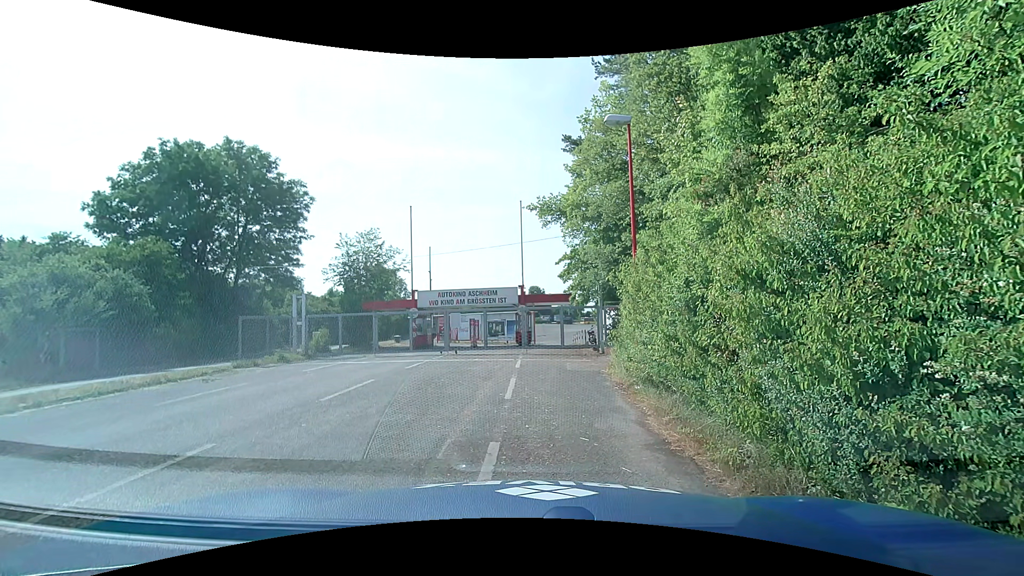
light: Day
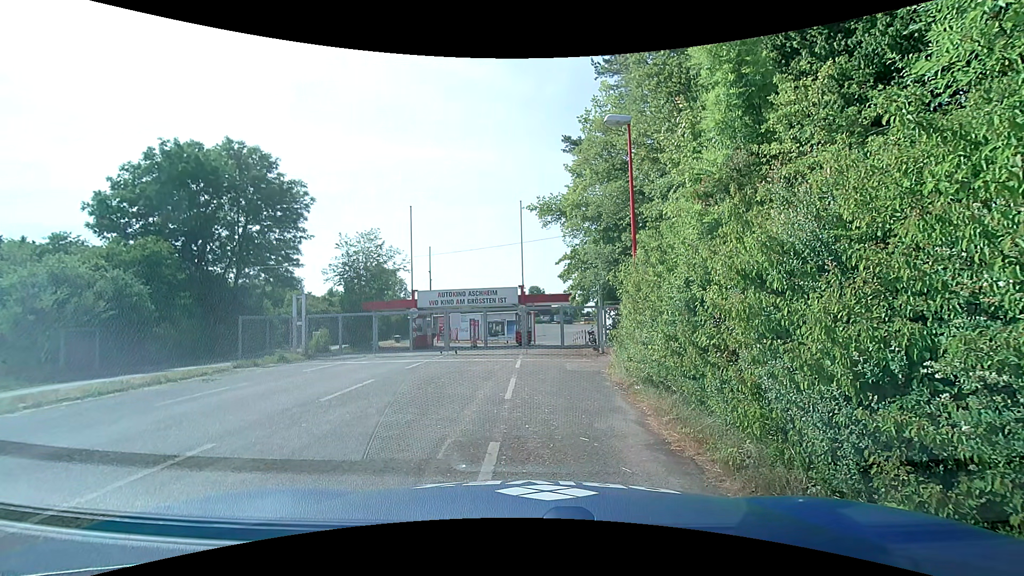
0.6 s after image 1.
(0.0, 0.0) m; 0°
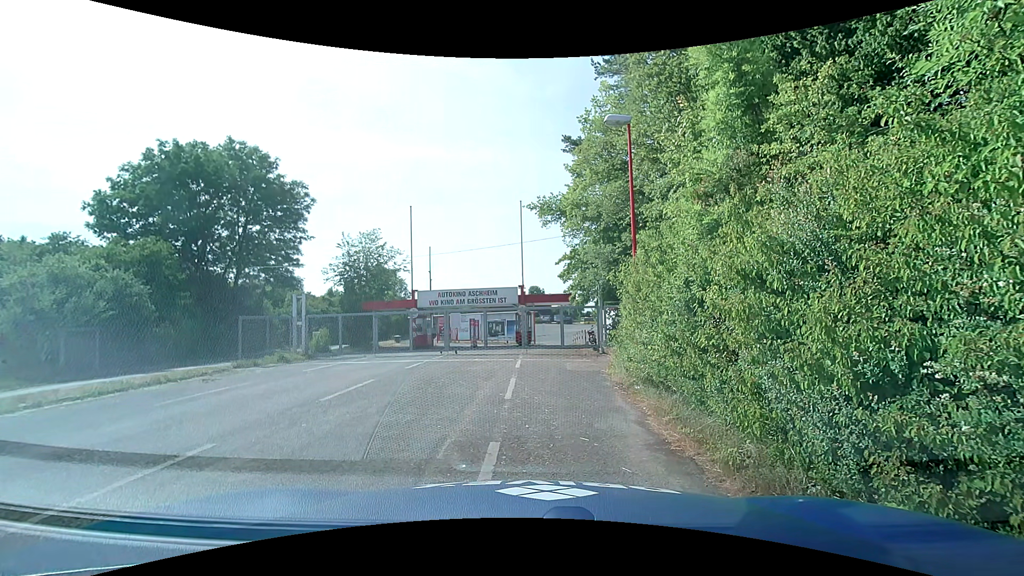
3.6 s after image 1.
(0.0, 0.0) m; 0°
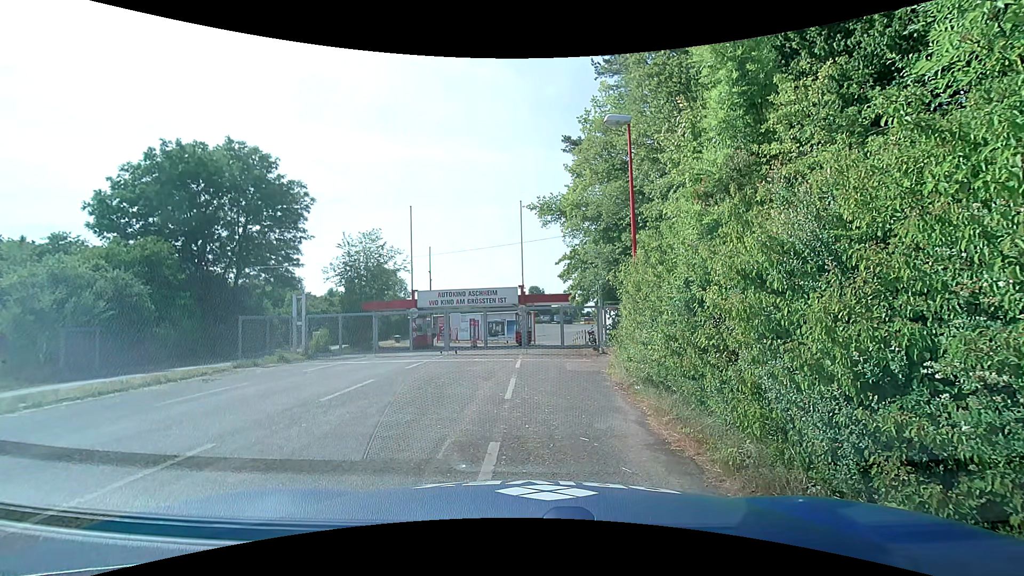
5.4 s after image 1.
(0.0, 0.0) m; 0°
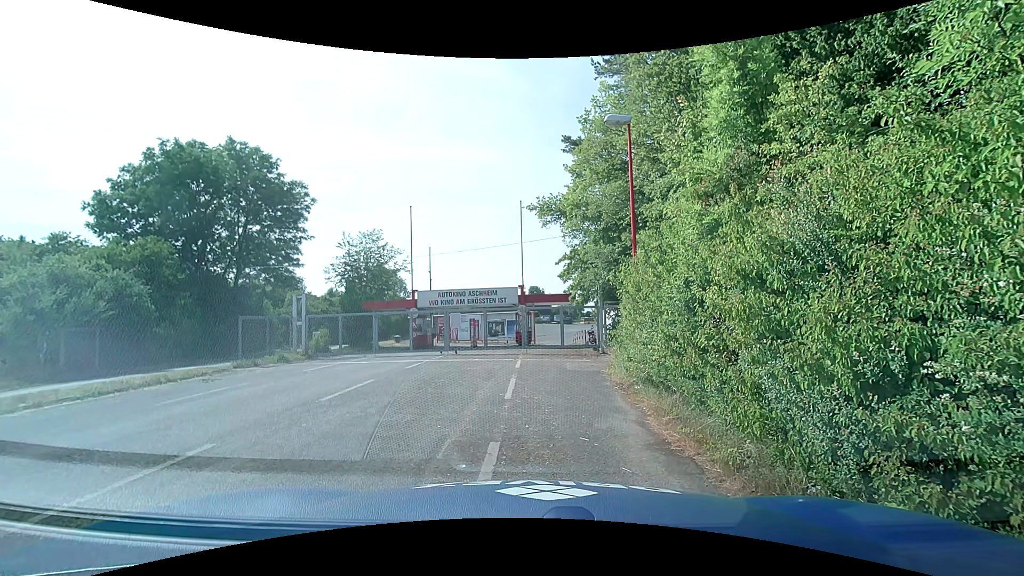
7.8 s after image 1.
(0.0, 0.0) m; 0°
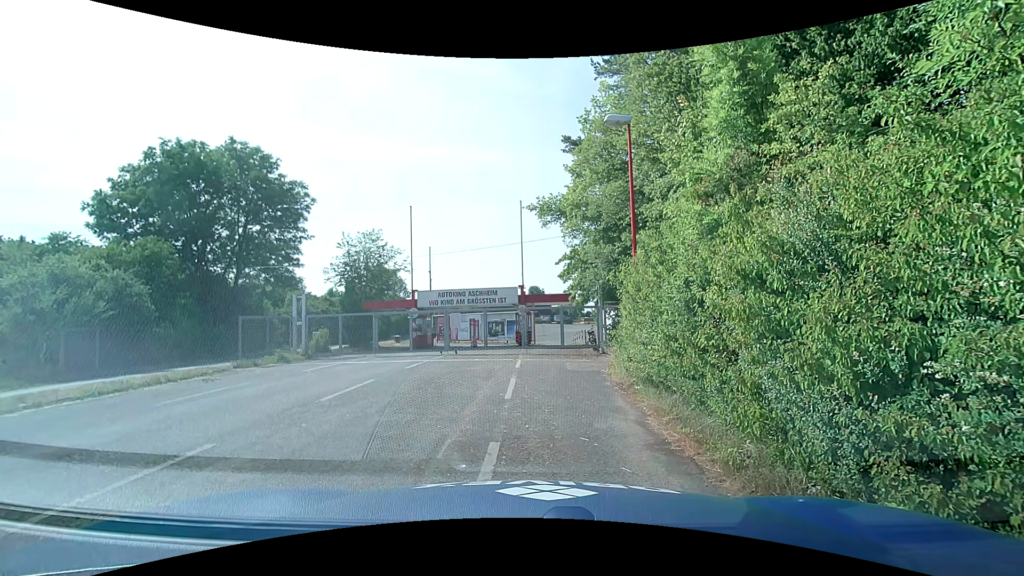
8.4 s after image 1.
(0.0, 0.0) m; 0°
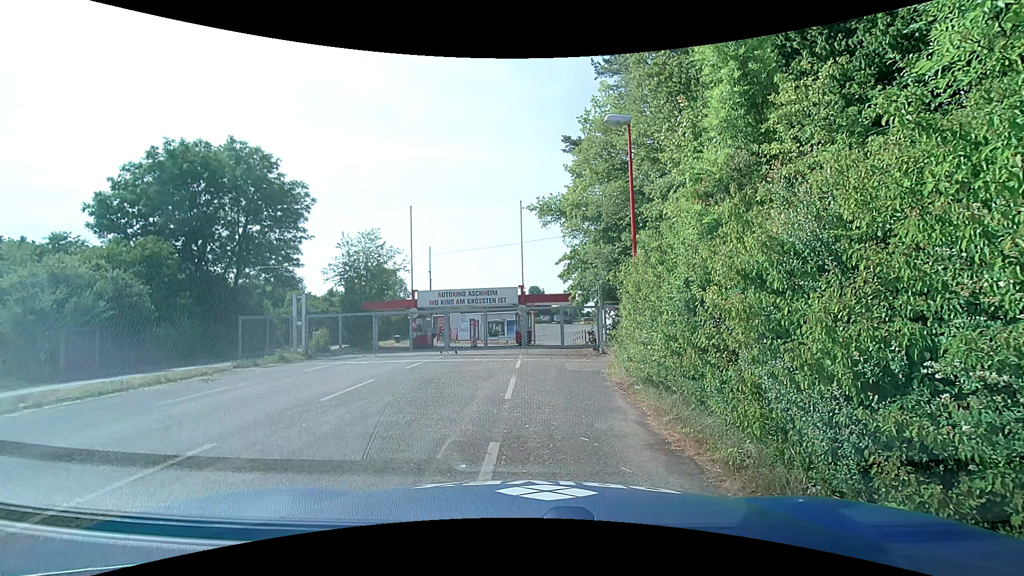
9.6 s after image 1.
(0.0, 0.0) m; 0°
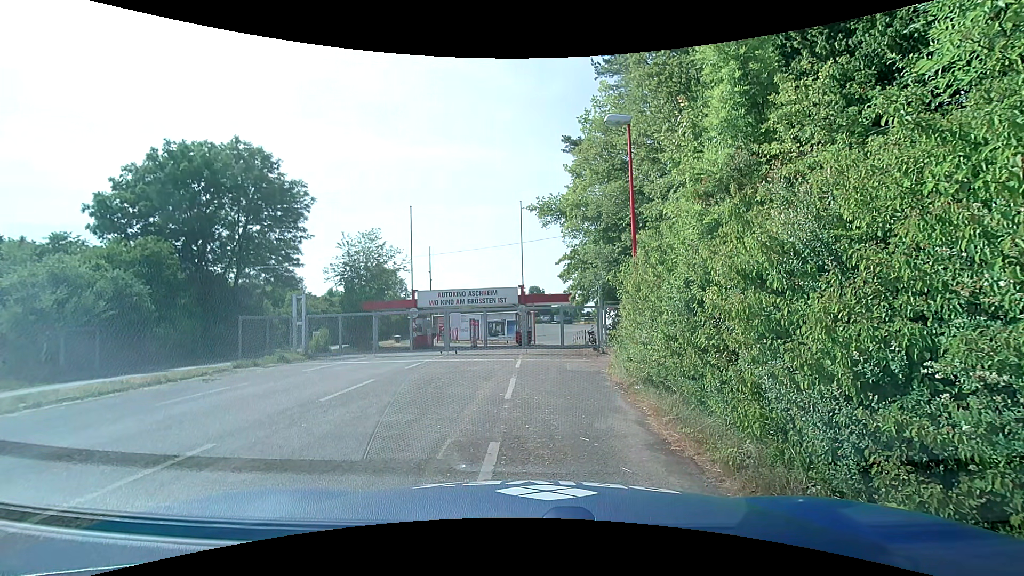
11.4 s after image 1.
(0.0, 0.0) m; 0°
